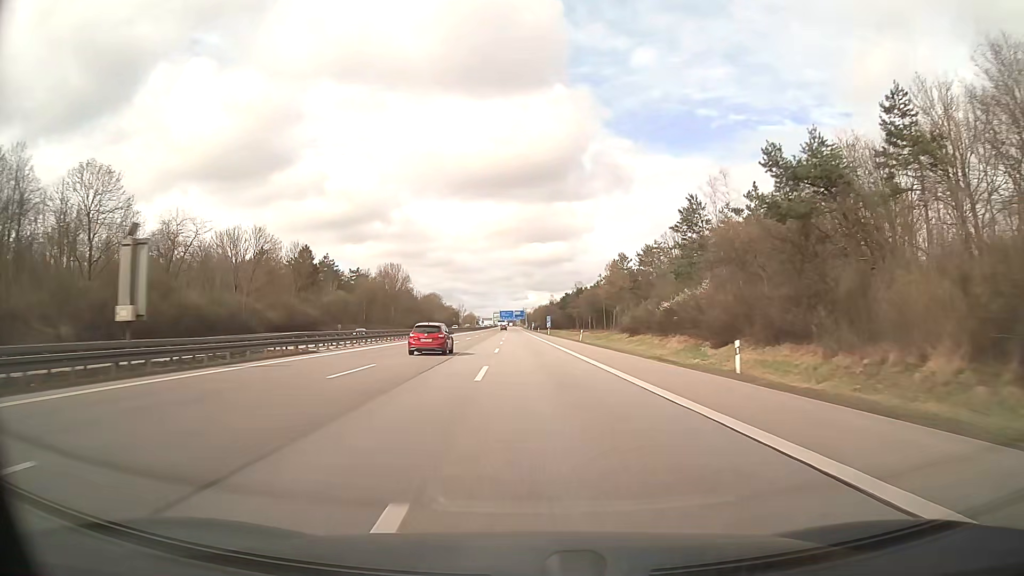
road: motorway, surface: asphalt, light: Day
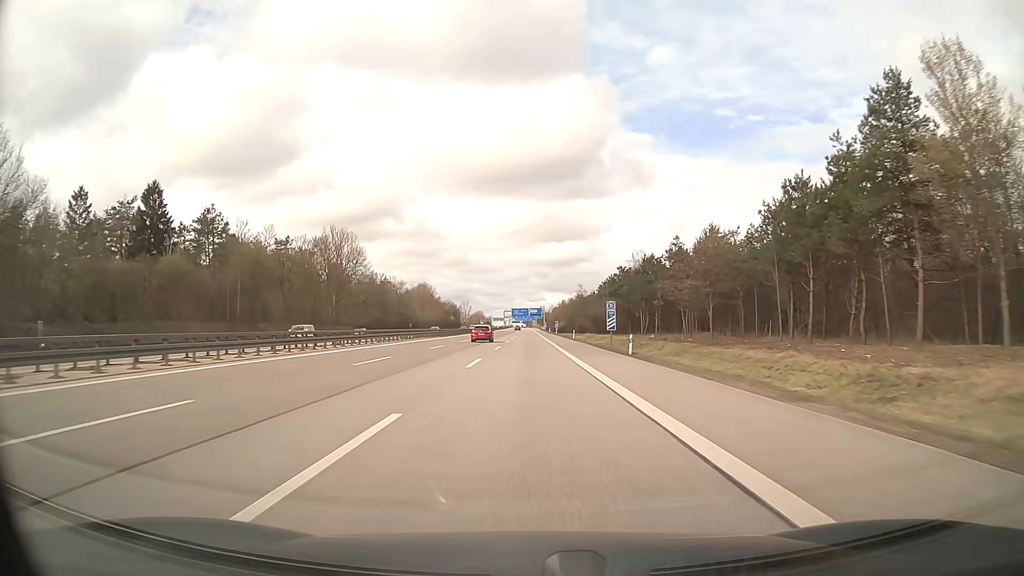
(-0.9, +84.6) m; -1°
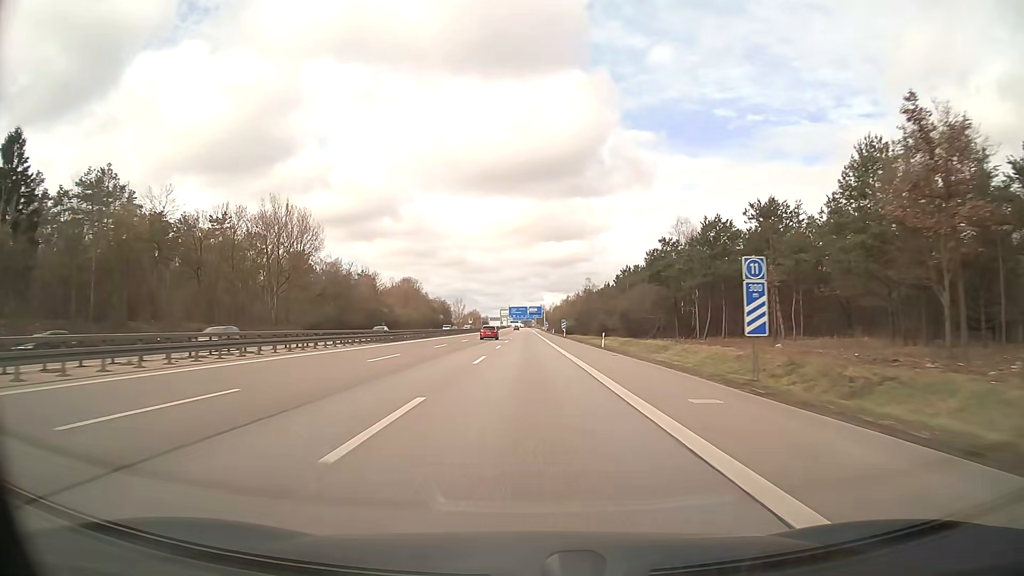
(0.0, +33.8) m; 0°
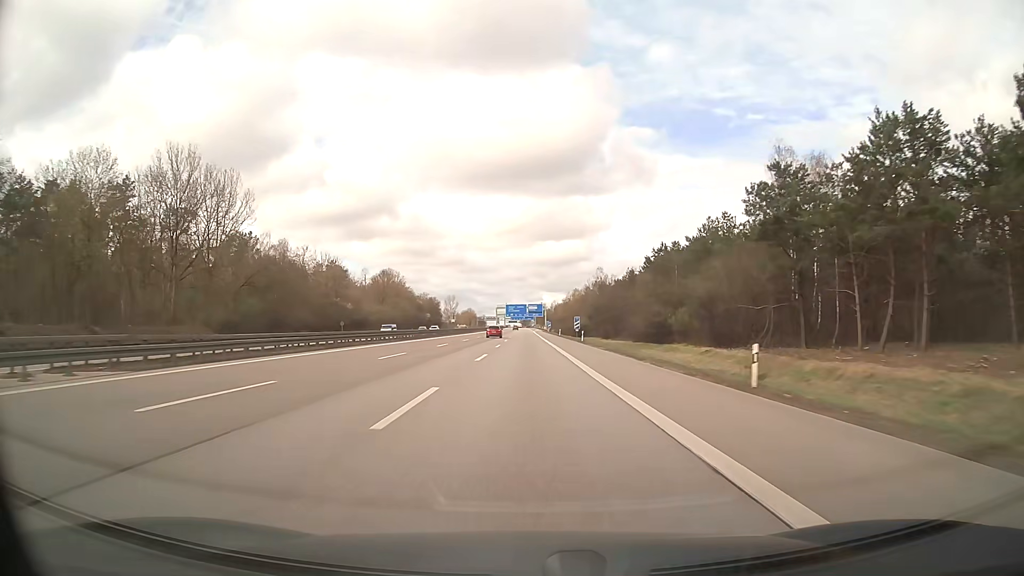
(+0.1, +33.8) m; 0°
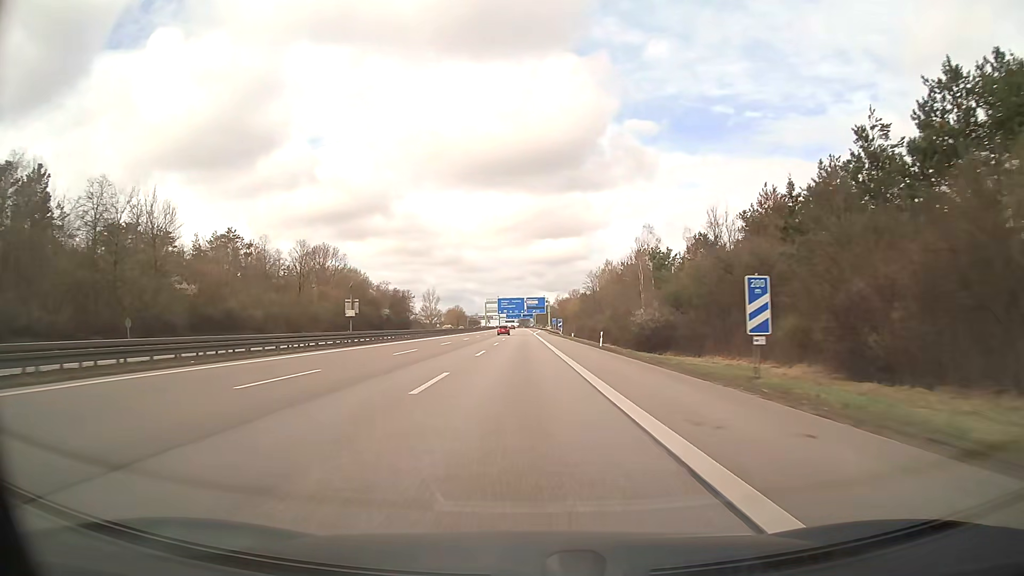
(+0.1, +67.7) m; 0°
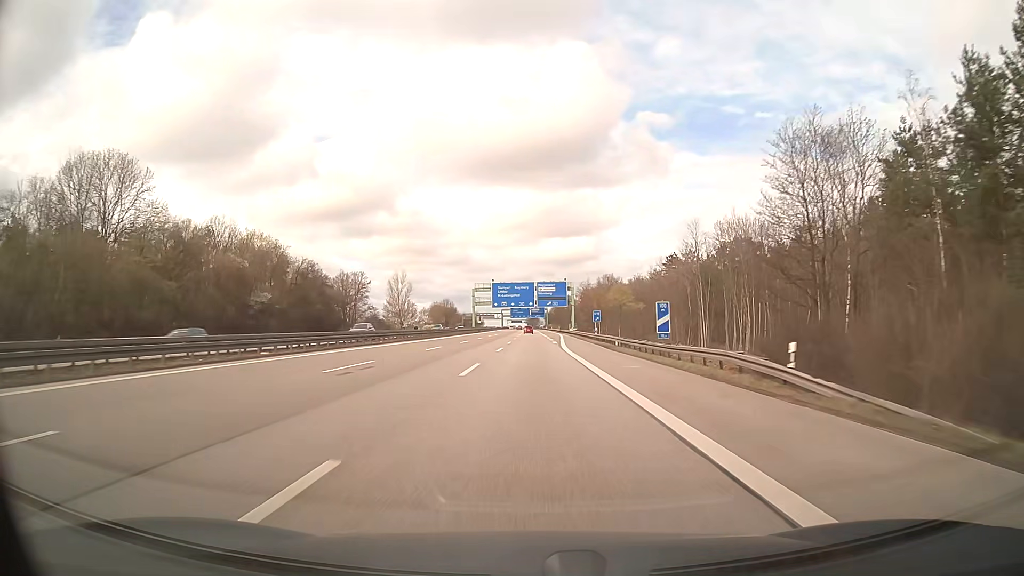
(-0.9, +84.6) m; -1°
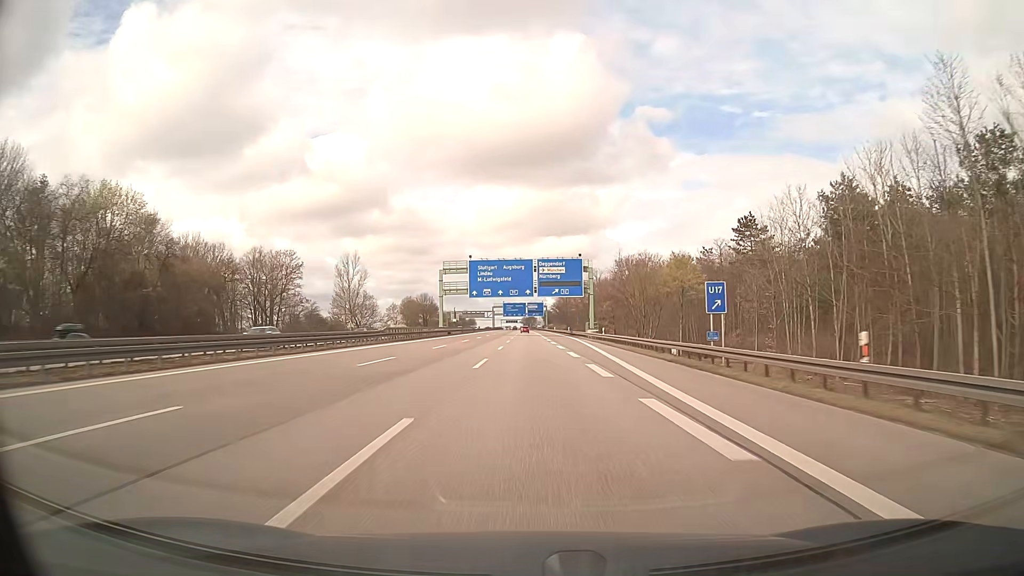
(+0.1, +50.8) m; 0°
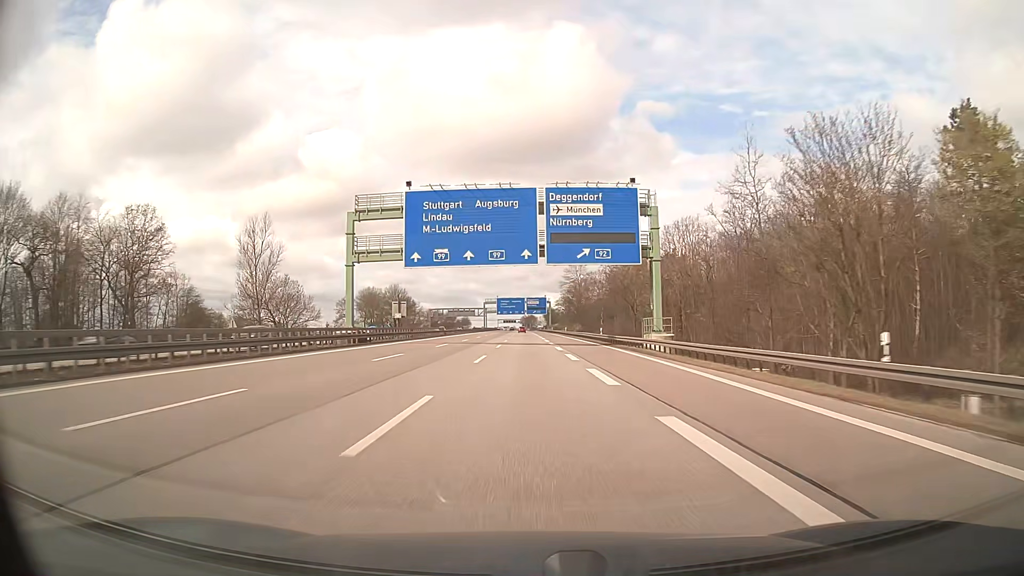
(+0.2, +50.8) m; 0°
(0, +10) (0, +20) (0, +30) (0, +40) (0, +50) (0, +60) (0, +70) (0, +80) (0, +90) (0, +100) m
